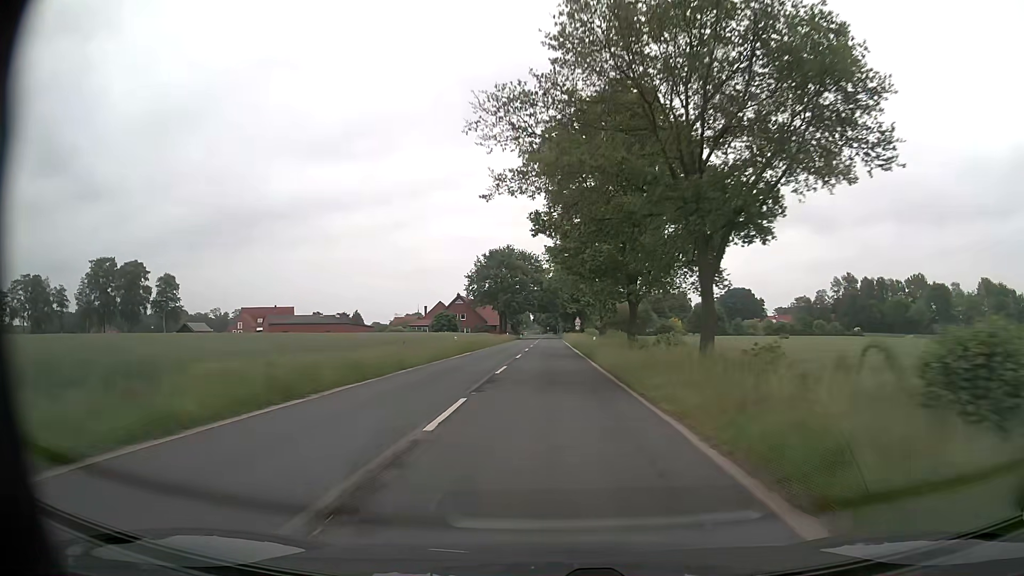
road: secondary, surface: asphalt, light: Day
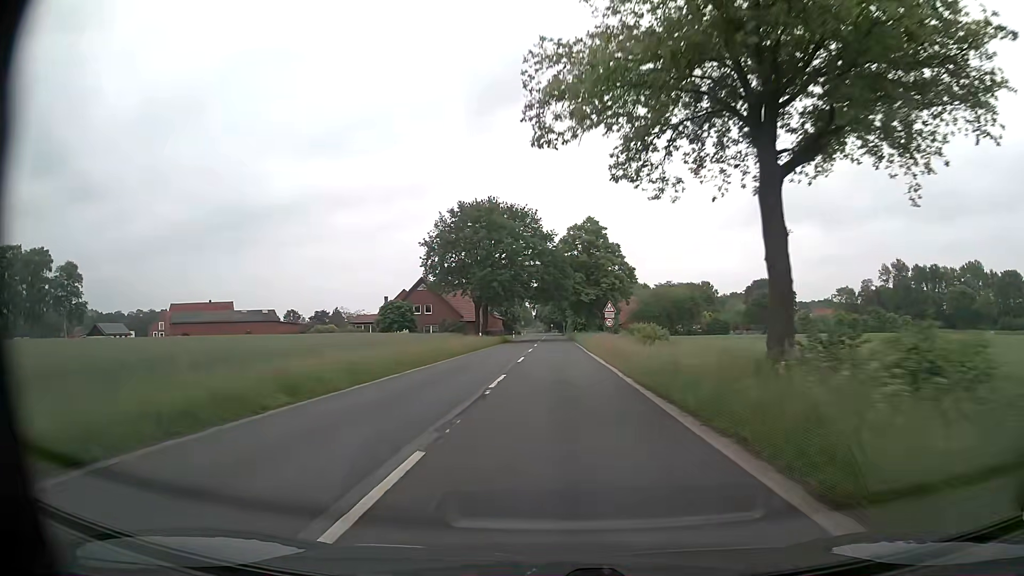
(-0.2, +41.4) m; 0°
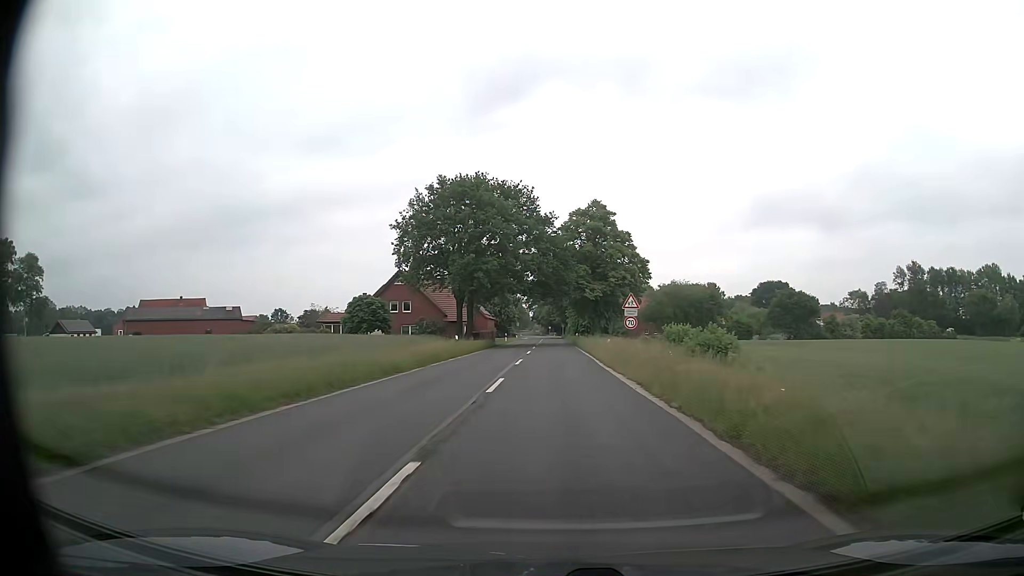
(0.0, +12.5) m; 0°
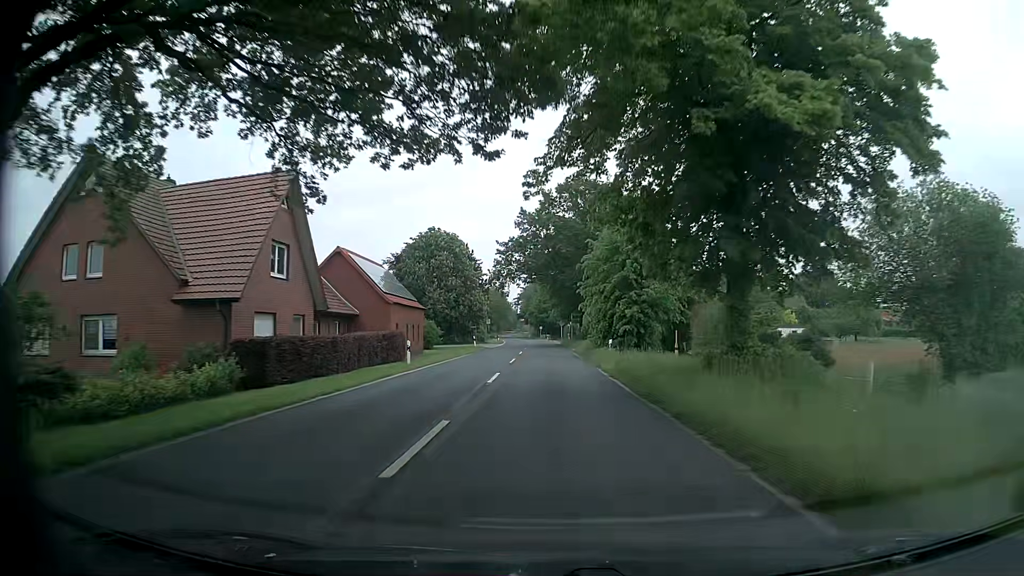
(+0.6, +56.0) m; +1°
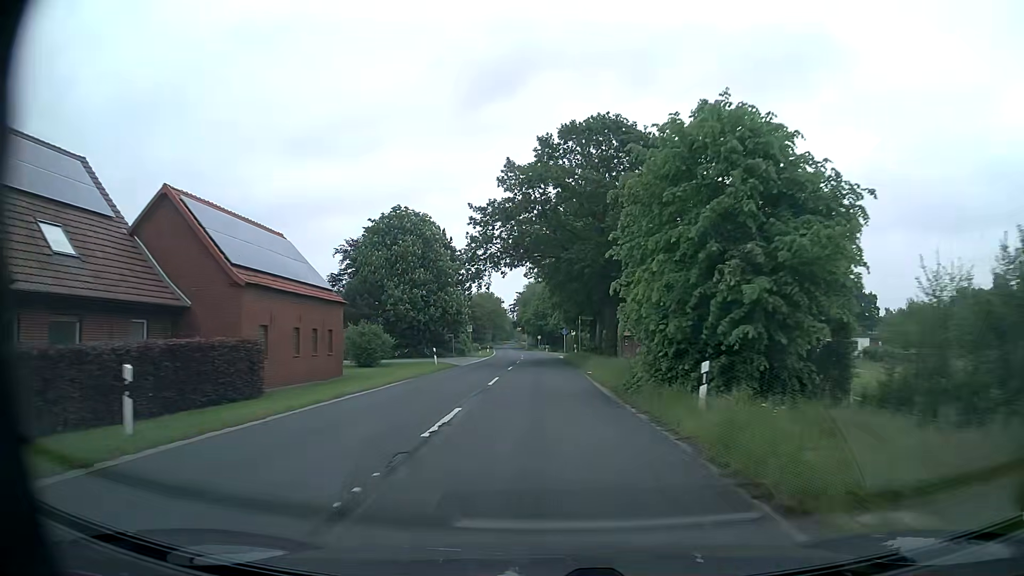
(0.0, +20.8) m; 0°
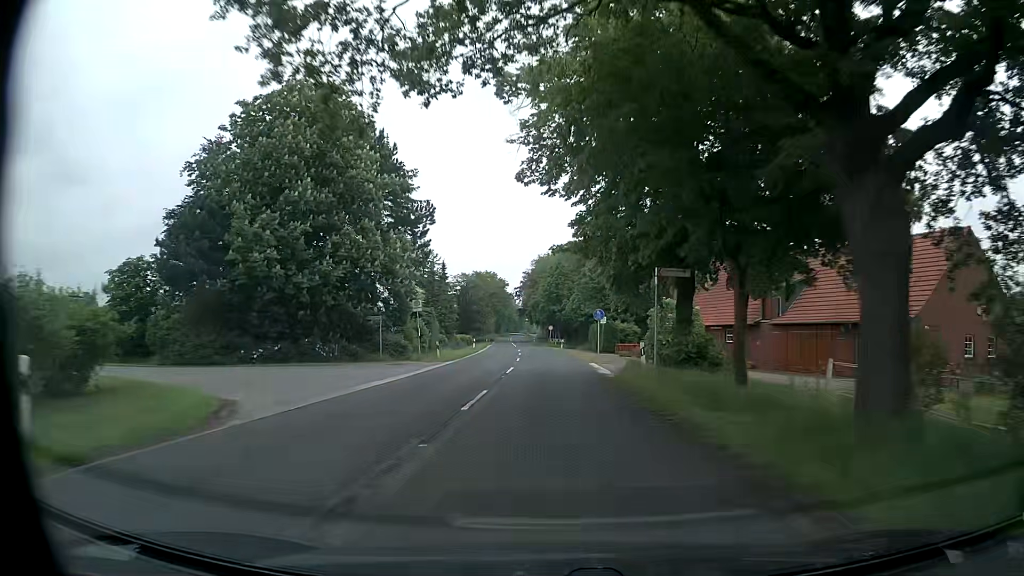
(-0.7, +33.6) m; -2°
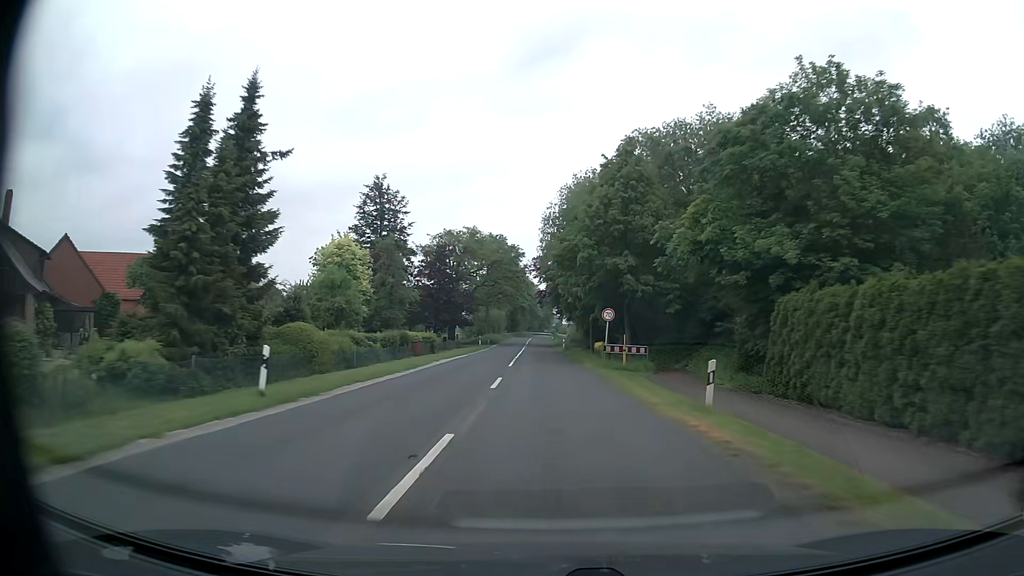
(-0.7, +55.5) m; -2°
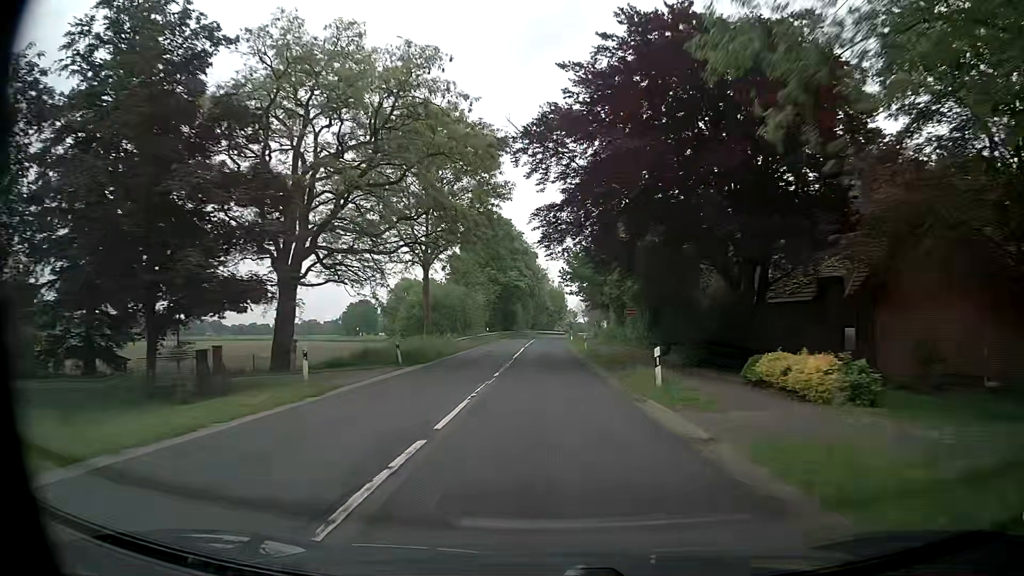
(-0.6, +55.9) m; 0°
(0, +10) (0, +20) (0, +30) (0, +40) (0, +50) (0, +60) (0, +70) (0, +80) (0, +90) (+1, +100) m
